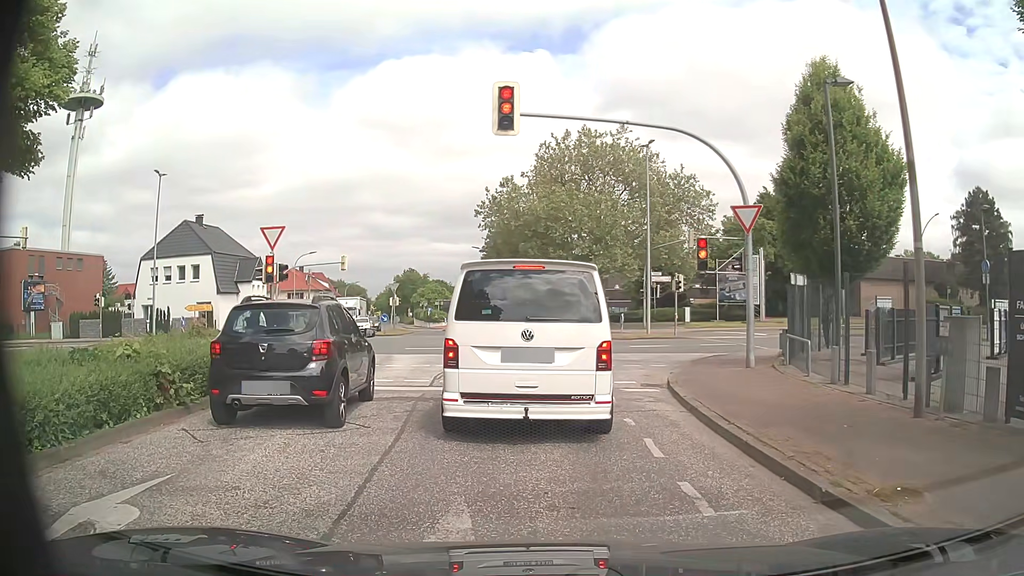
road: unclassified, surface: asphalt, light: Day
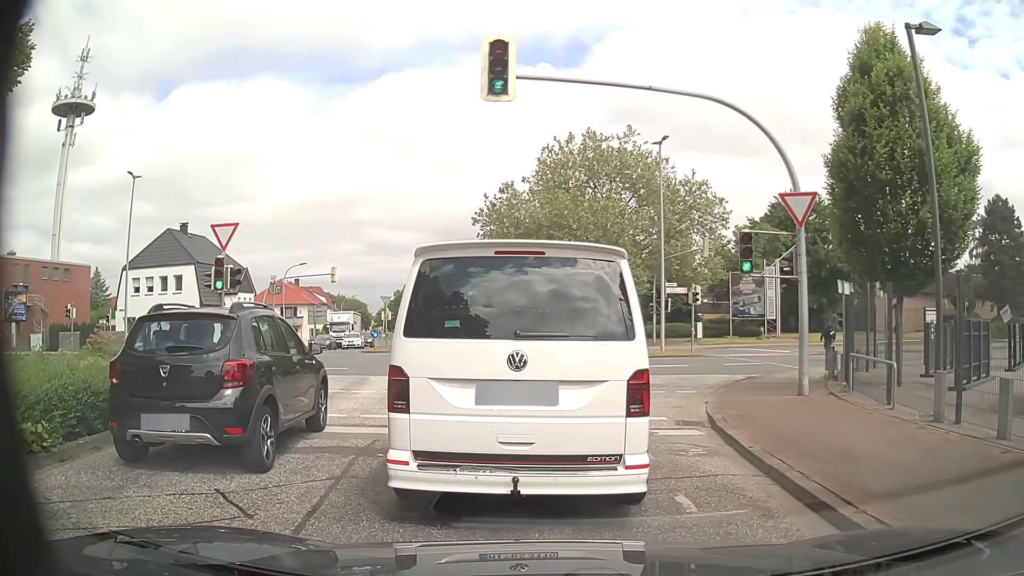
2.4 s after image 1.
(0.0, +3.4) m; -1°
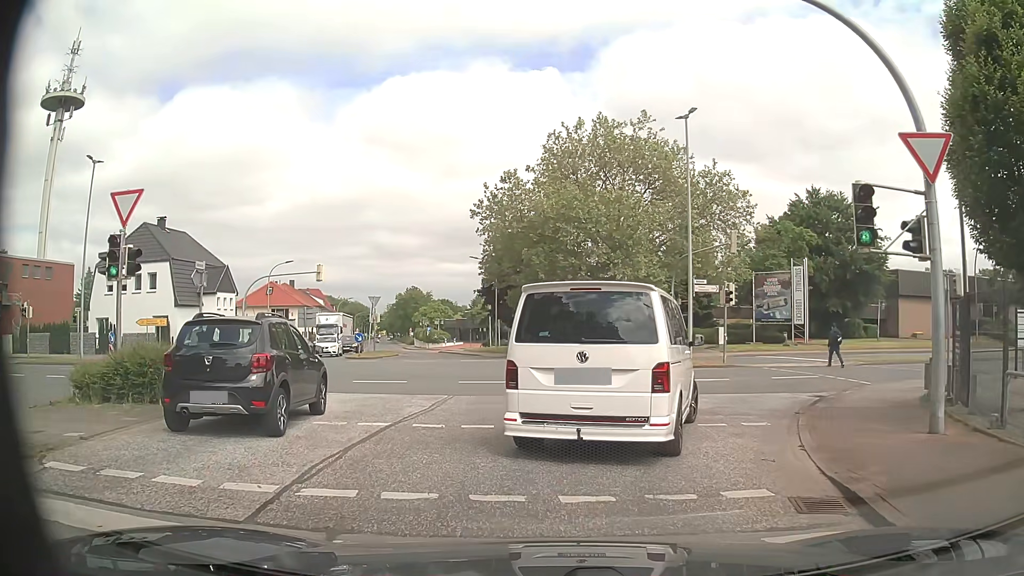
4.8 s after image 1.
(0.0, +5.3) m; -1°
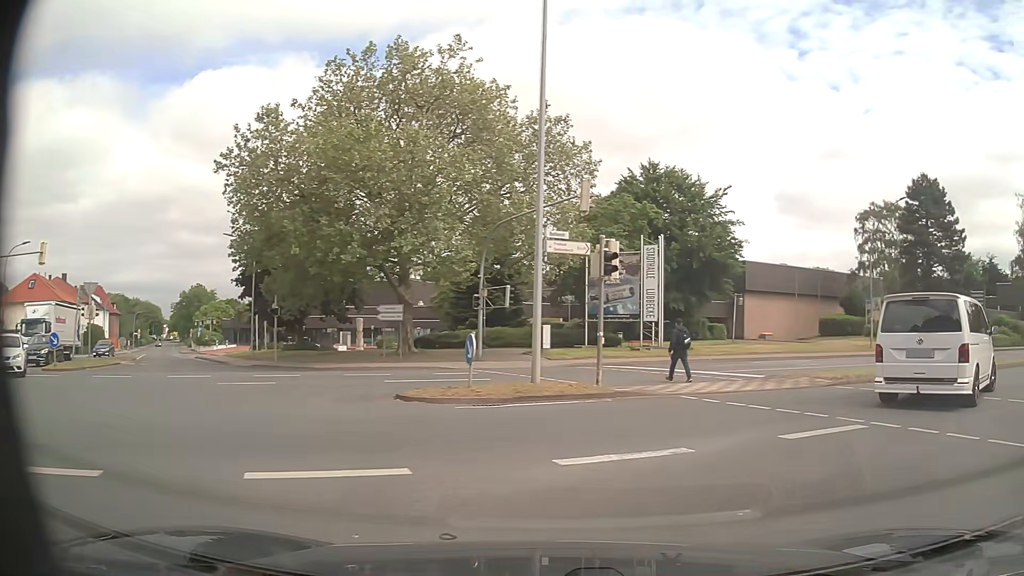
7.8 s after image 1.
(+1.2, +12.7) m; +17°
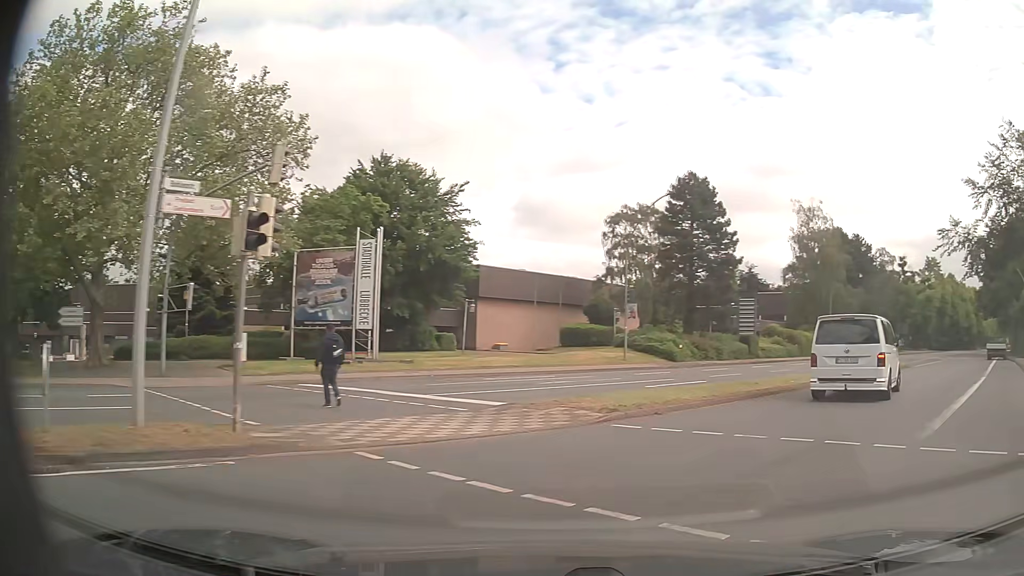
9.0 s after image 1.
(+1.2, +5.6) m; +22°
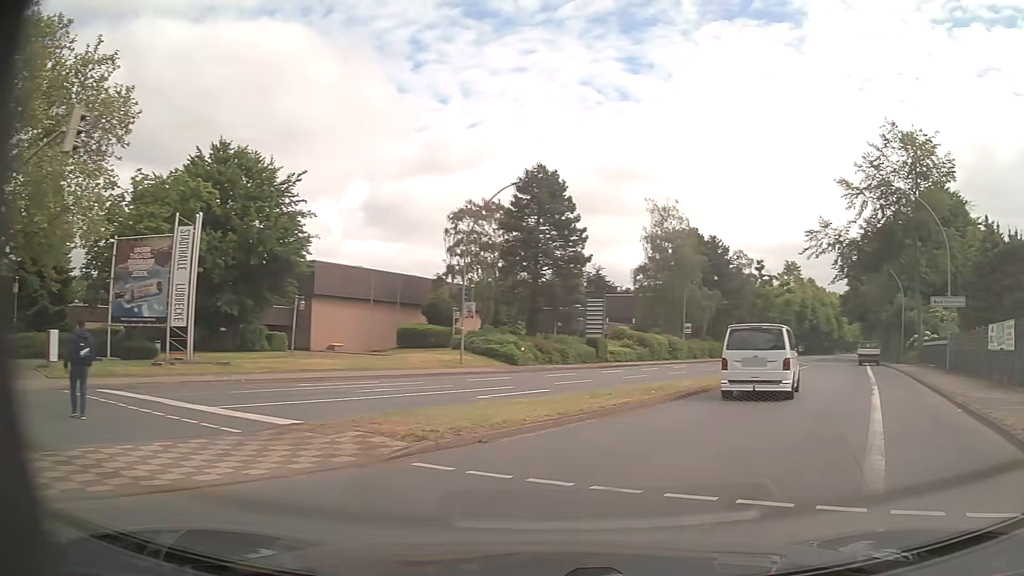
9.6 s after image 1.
(+0.5, +3.3) m; +13°
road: primary
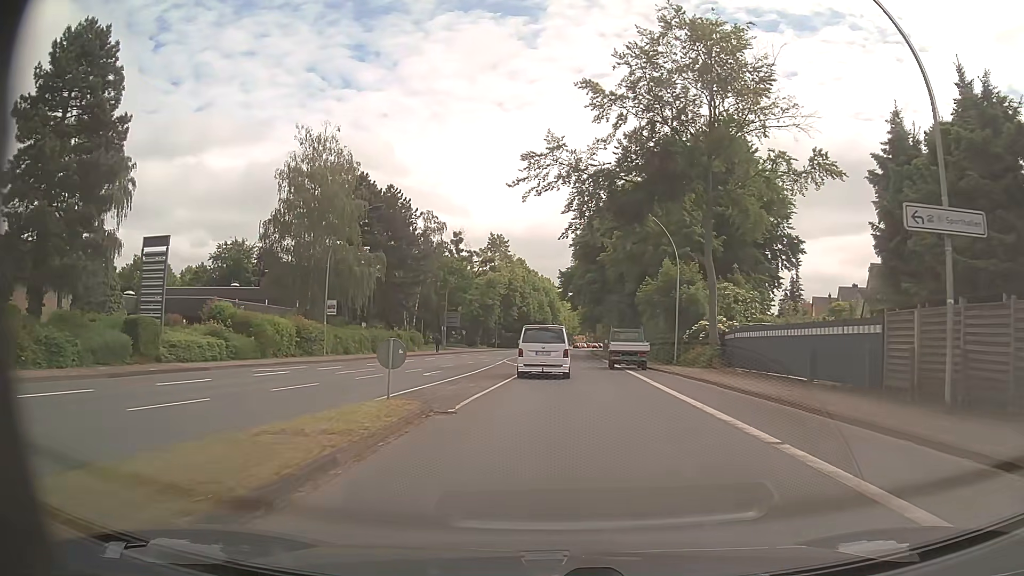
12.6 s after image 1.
(+9.0, +23.4) m; +26°
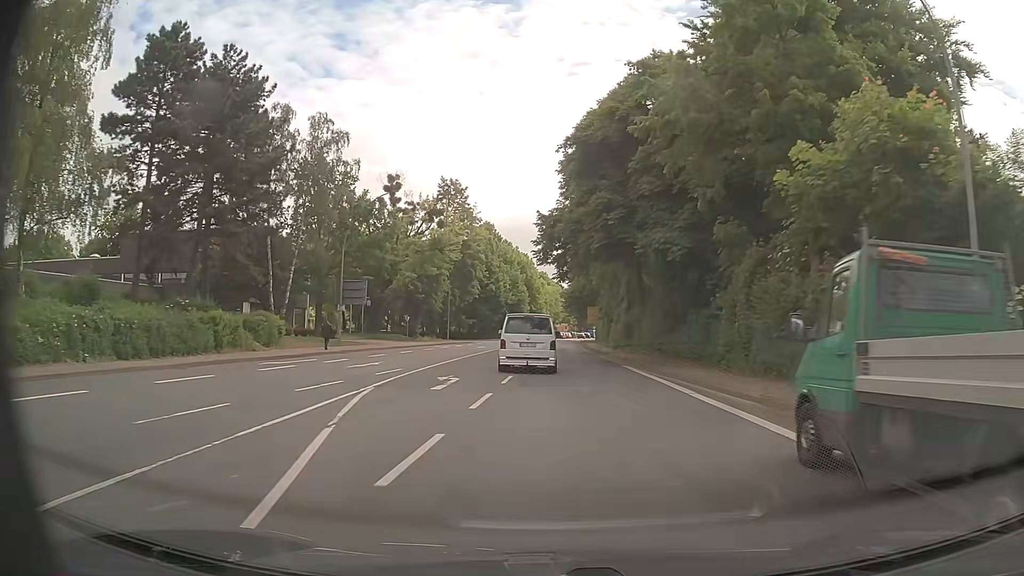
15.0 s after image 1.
(+0.6, +32.4) m; +2°
(0, +10) (0, +20) (+1, +30) (+1, +40) (+1, +50) (+2, +60) (+2, +70) (+2, +80) (+3, +90) (+3, +100) m
